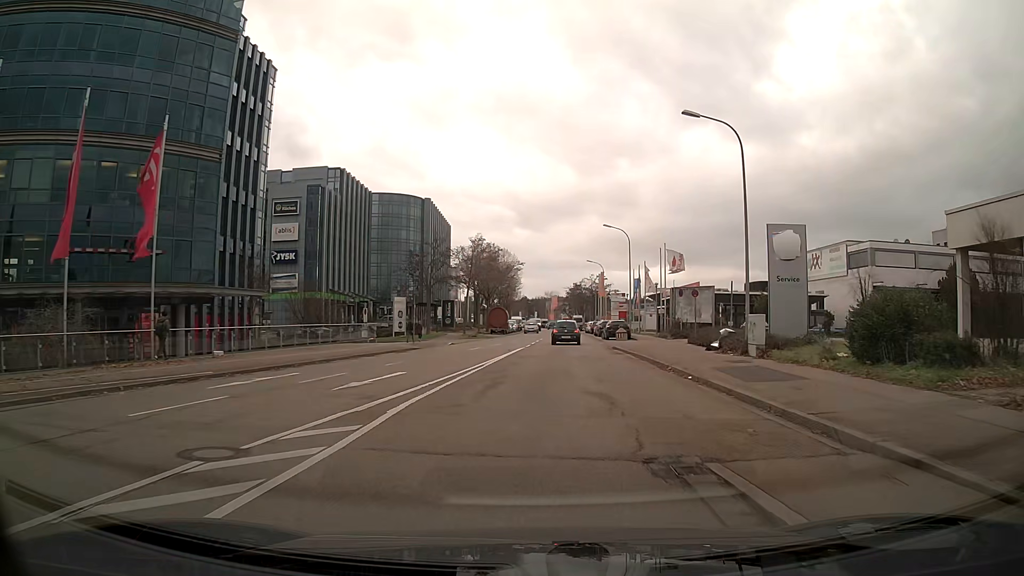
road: tertiary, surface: asphalt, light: Day
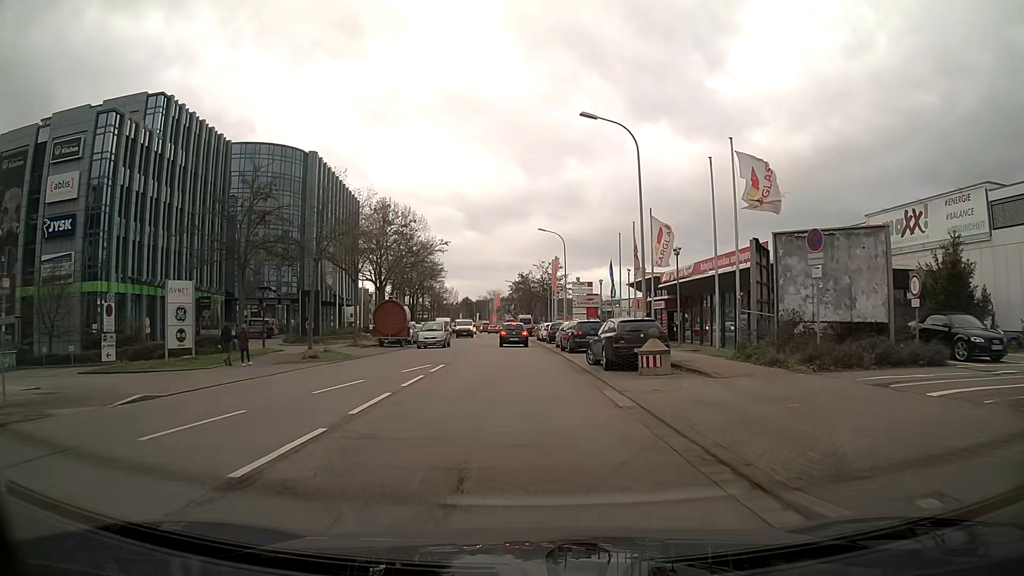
(+1.5, +31.1) m; +4°
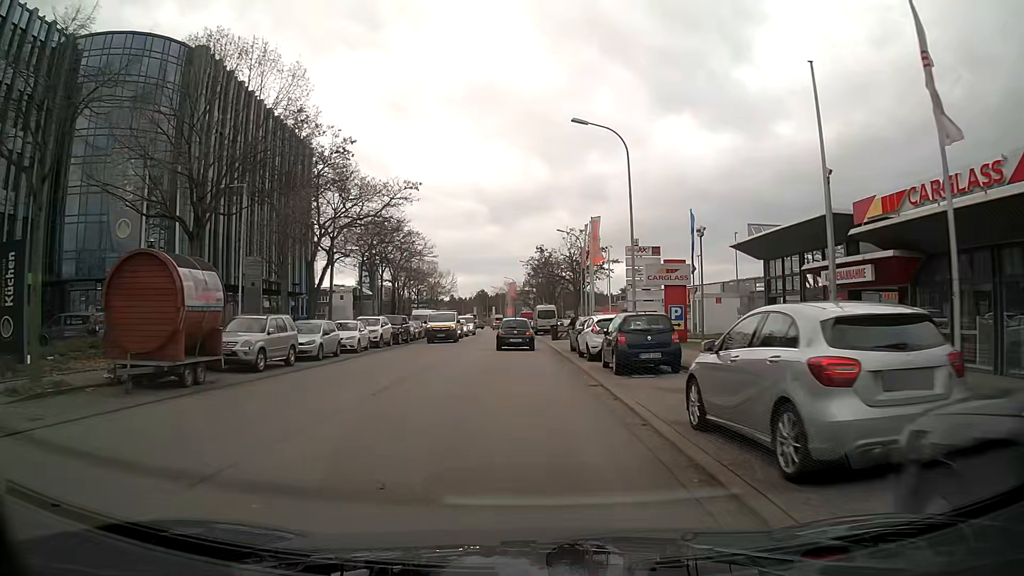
(-0.4, +30.4) m; -2°
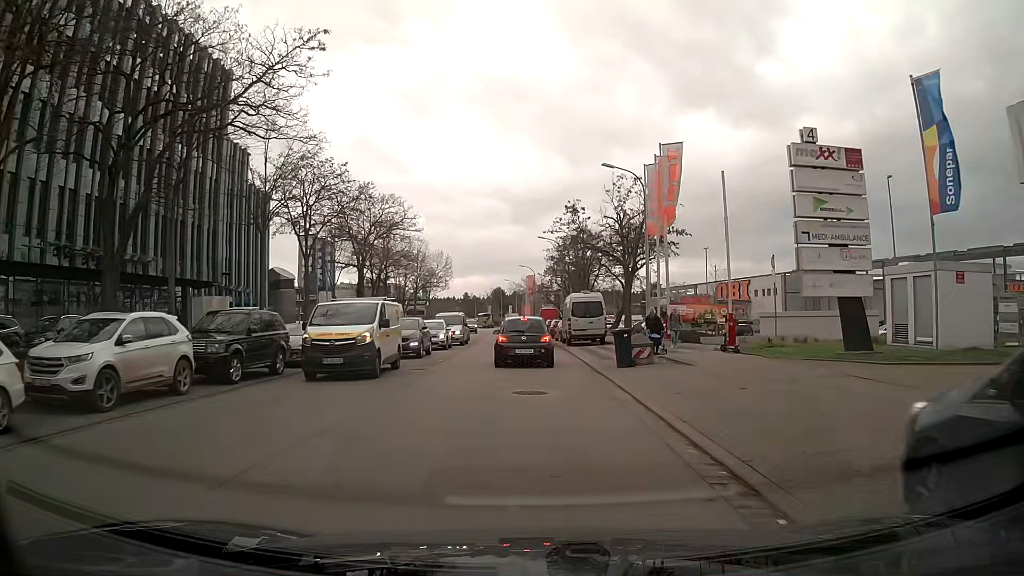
(-0.3, +25.6) m; -1°
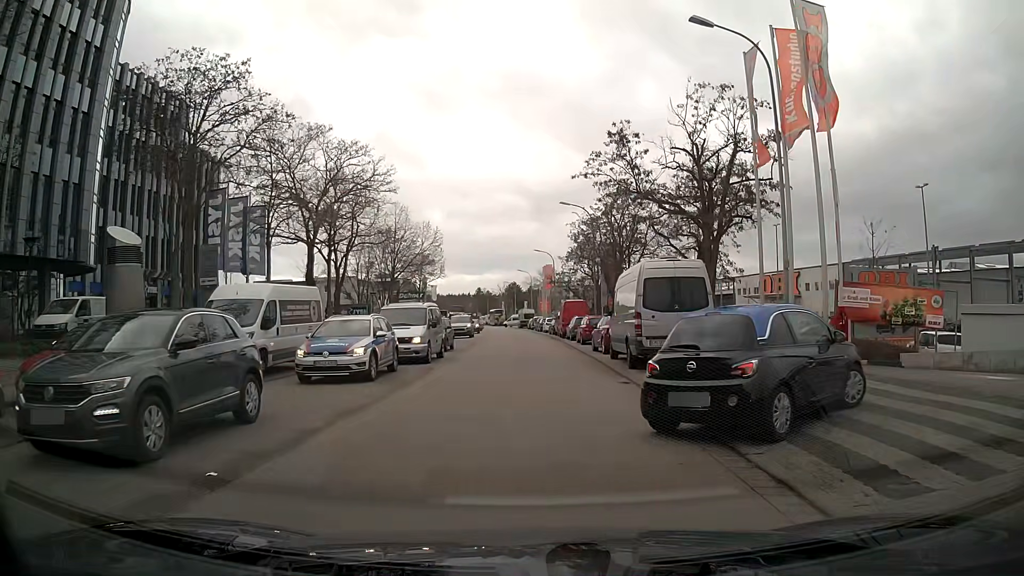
(-0.2, +17.4) m; -2°
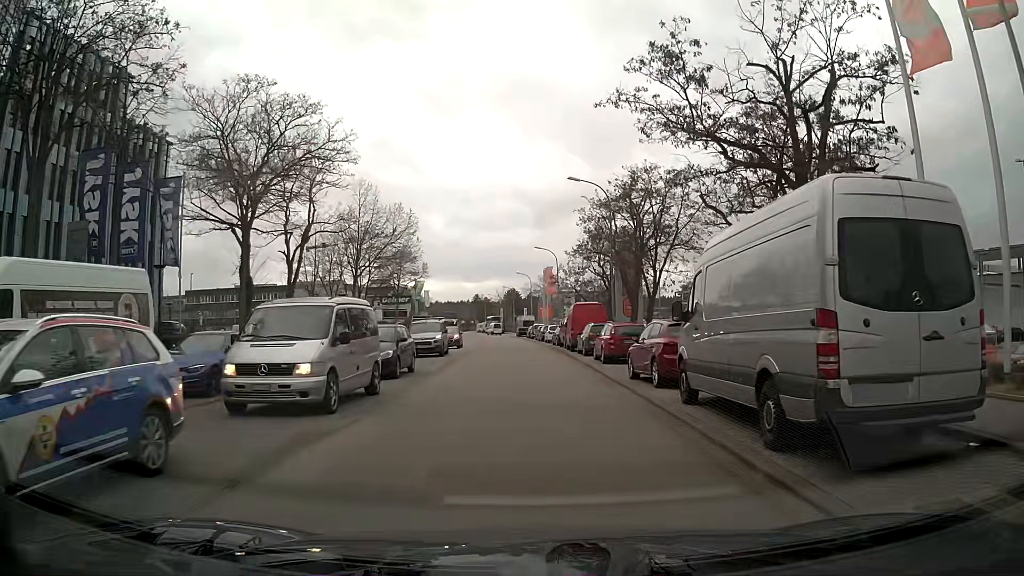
(+0.1, +10.7) m; +1°
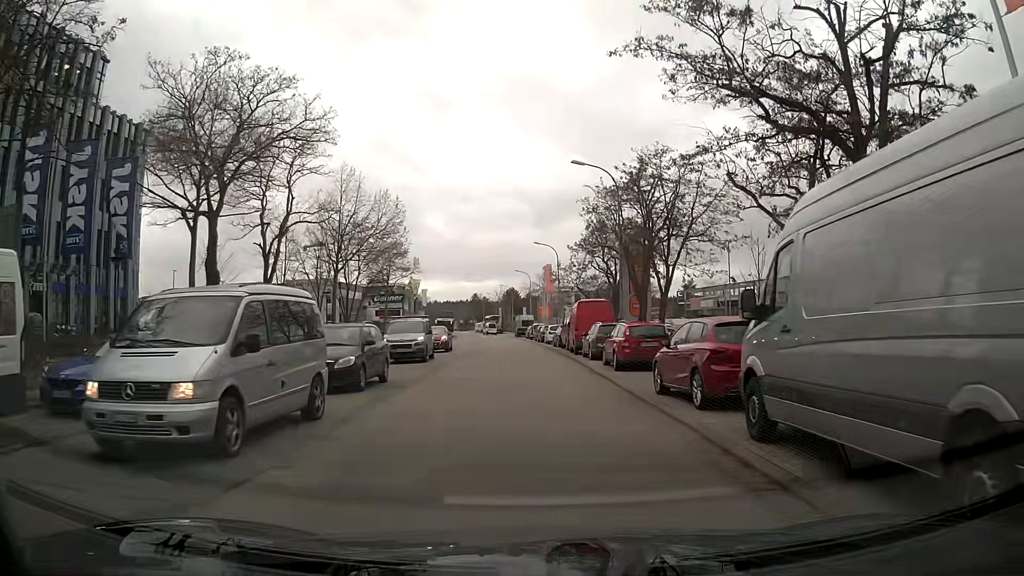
(0.0, +3.9) m; 0°
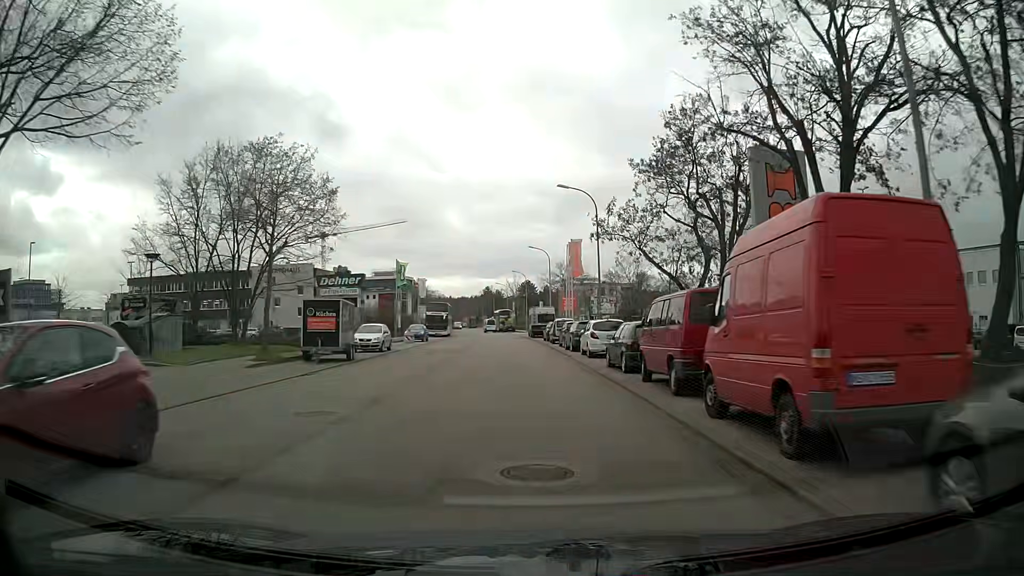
(-0.4, +26.1) m; -2°
